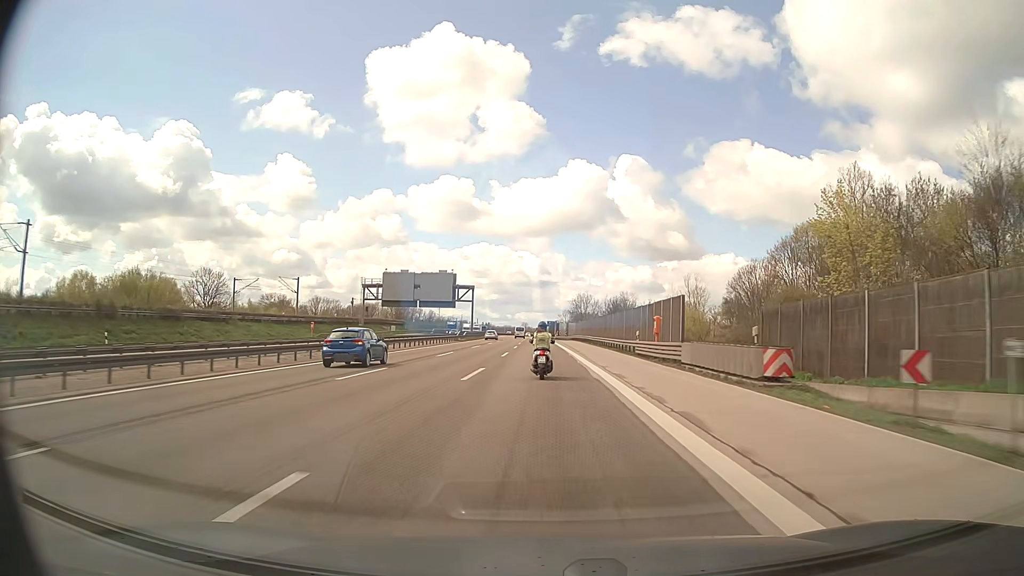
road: motorway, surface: asphalt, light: Day
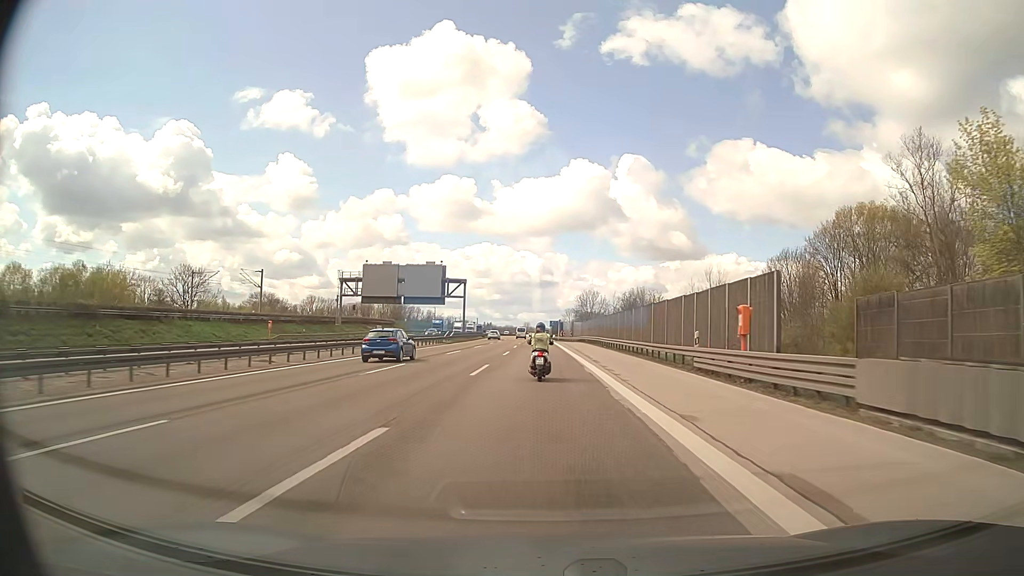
(-0.1, +15.1) m; 0°
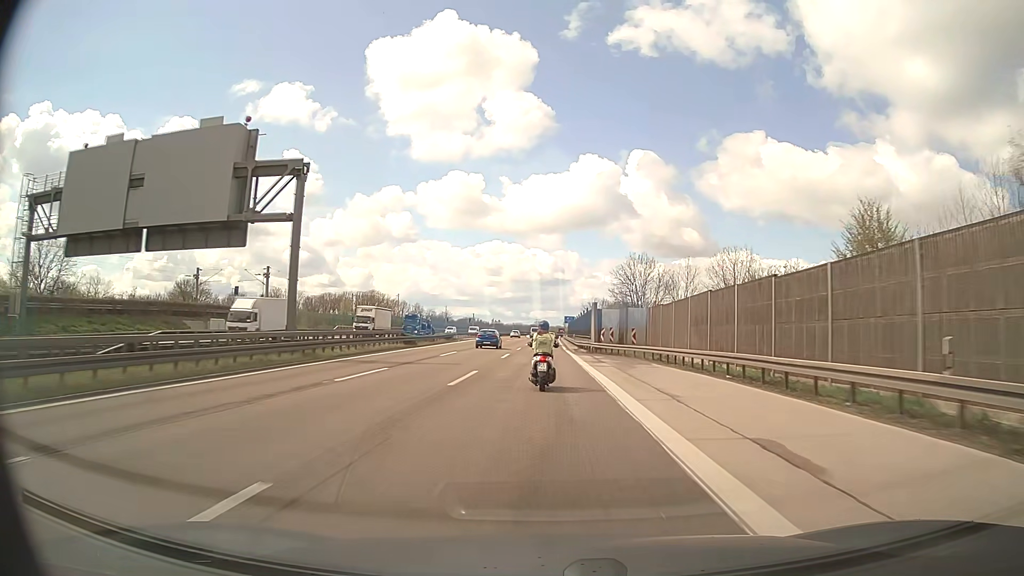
(-0.6, +73.2) m; -1°
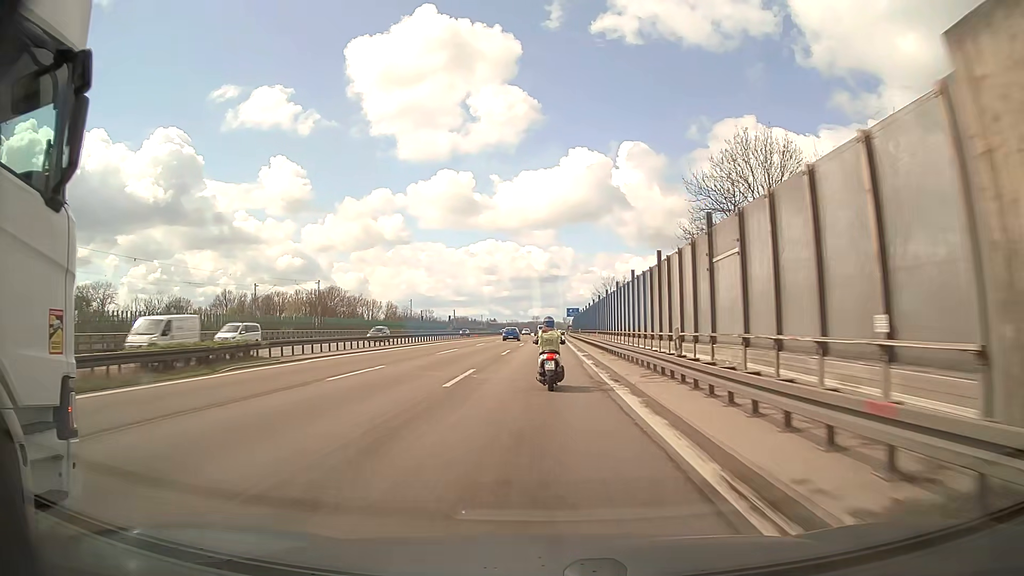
(-0.1, +54.8) m; 0°
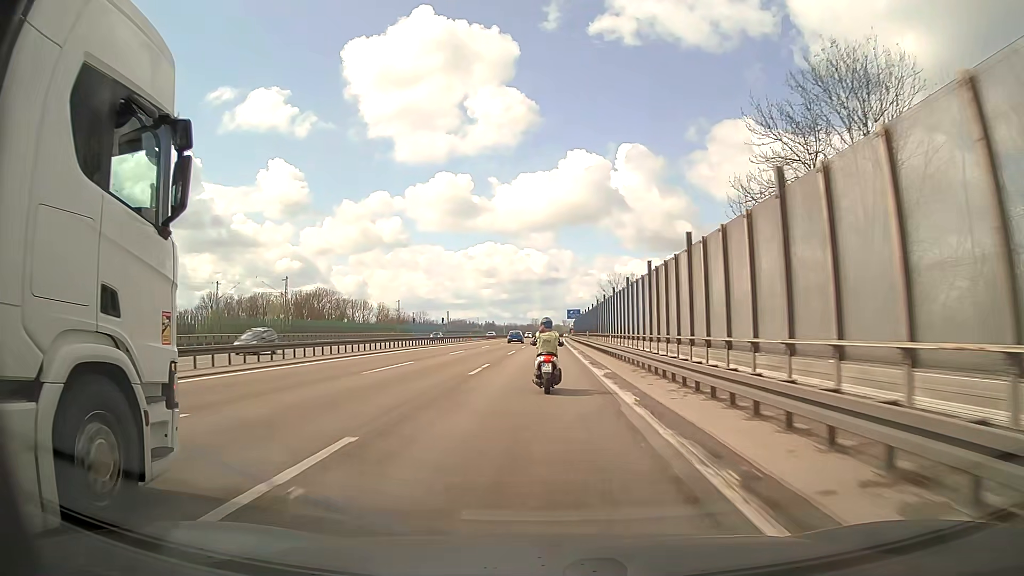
(0.0, +13.3) m; 0°
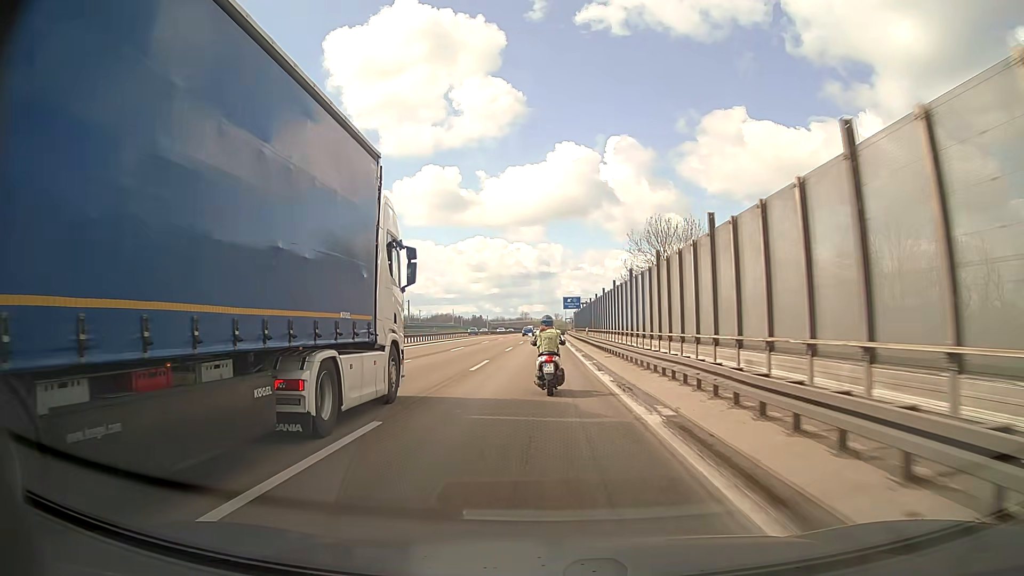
(+0.3, +51.0) m; +1°
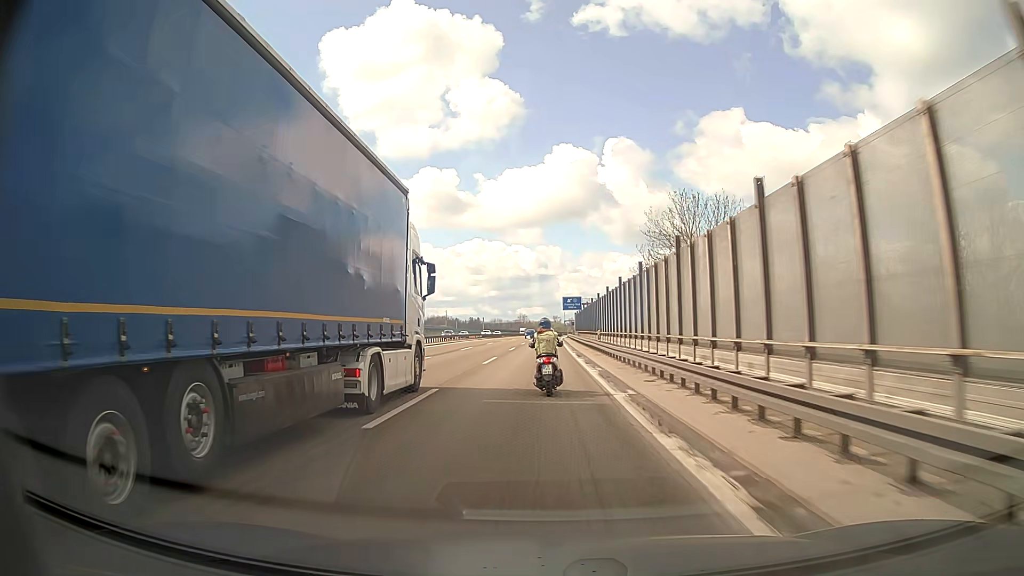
(0.0, +12.2) m; 0°
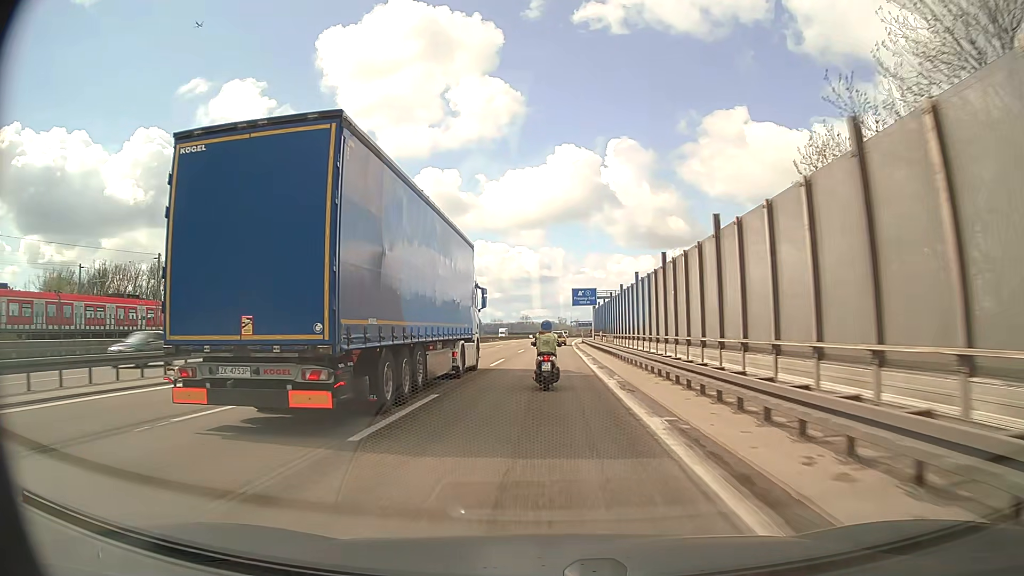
(-0.2, +36.2) m; 0°
(0, +10) (0, +20) (0, +30) (0, +40) (0, +50) (+1, +60) (+1, +70) (+1, +80) (+1, +90) (+2, +100) m
